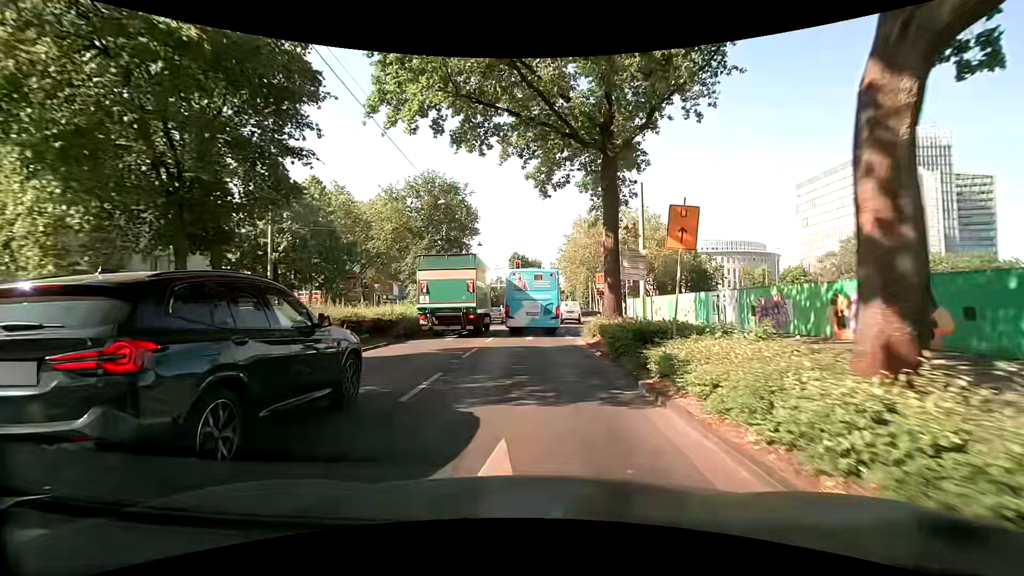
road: secondary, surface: asphalt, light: Day
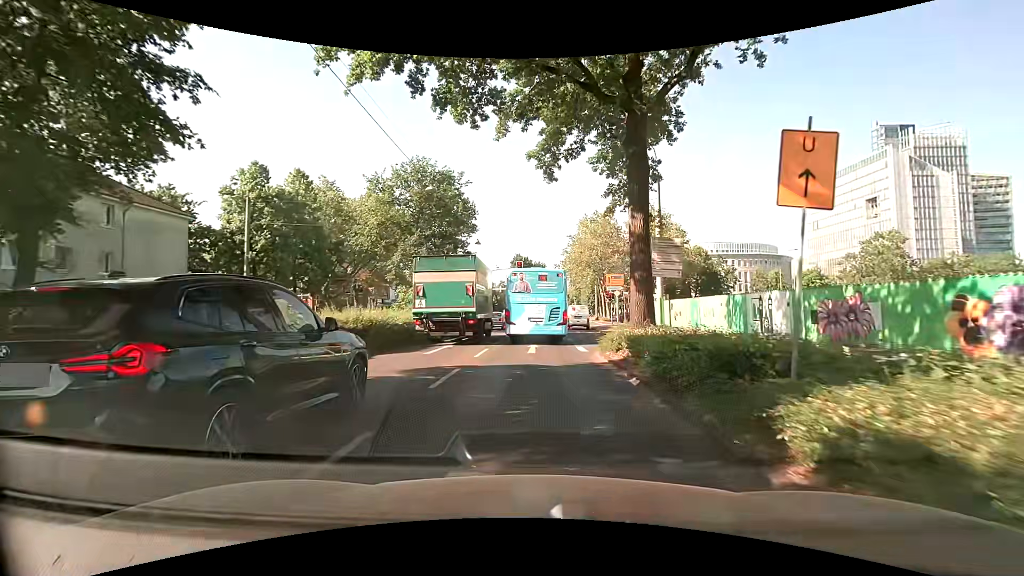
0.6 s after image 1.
(0.0, +4.4) m; -1°
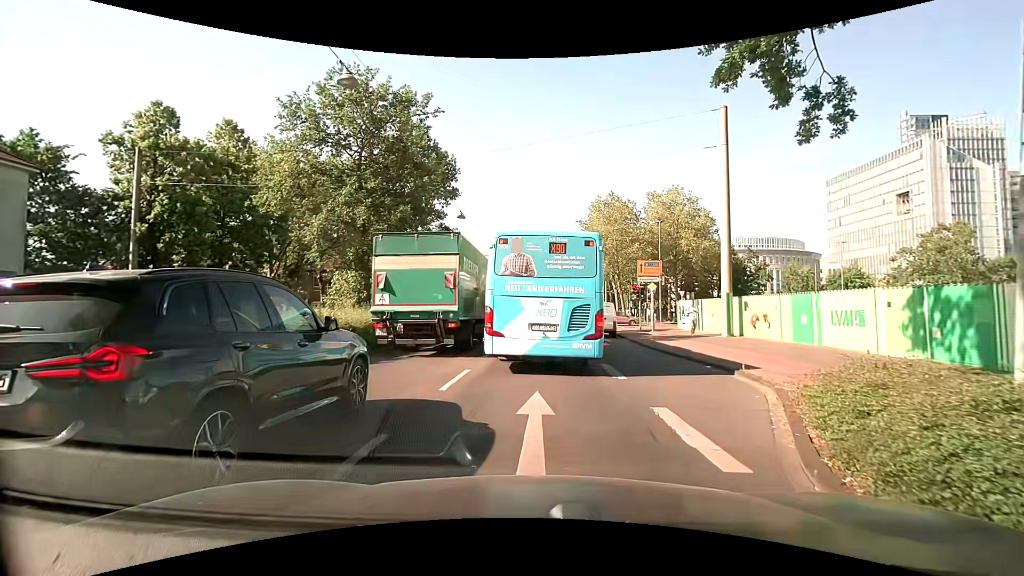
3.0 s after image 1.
(0.0, +11.9) m; +1°
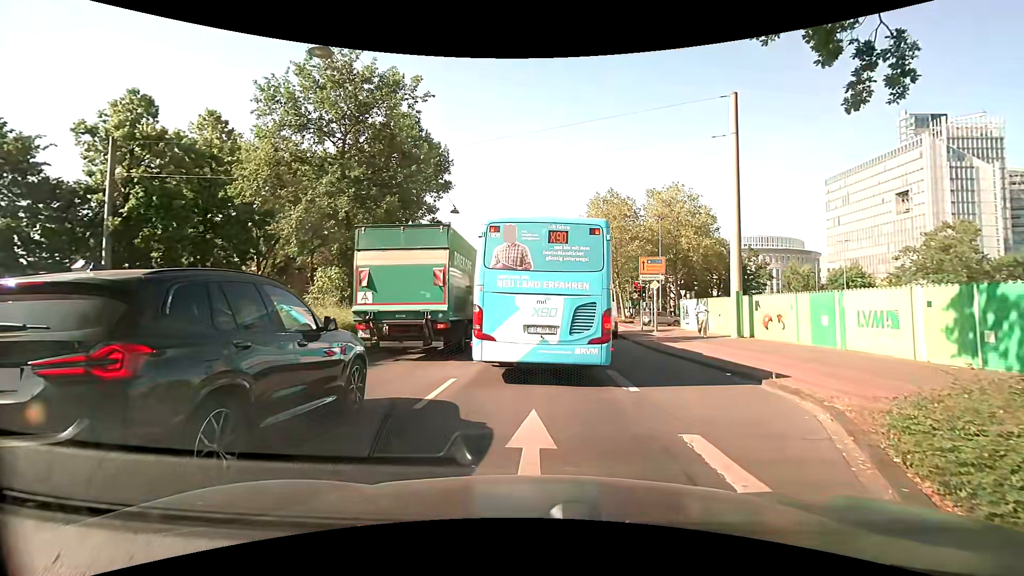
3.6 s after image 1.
(0.0, +1.5) m; +1°
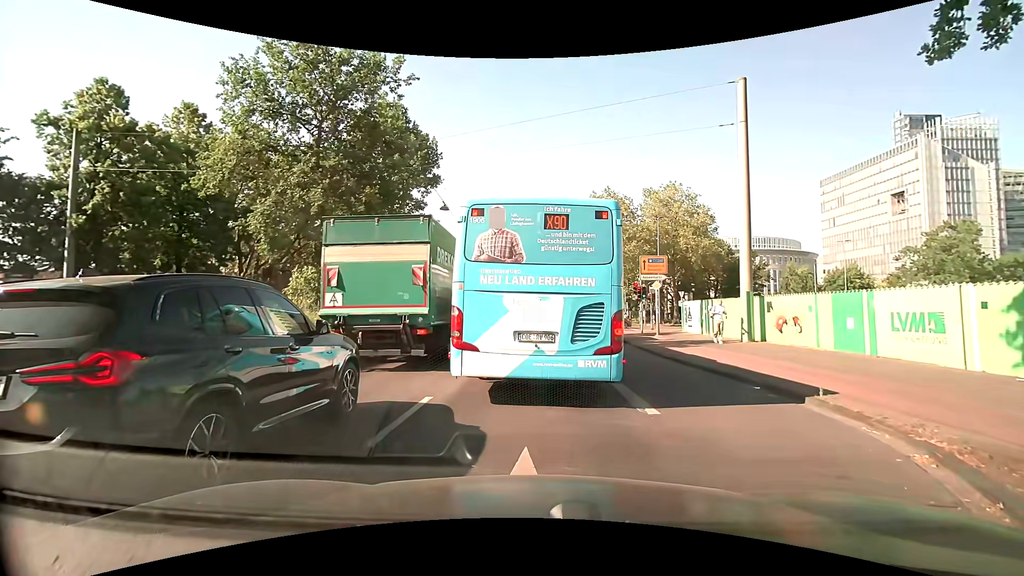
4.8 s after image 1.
(0.0, +1.7) m; -1°
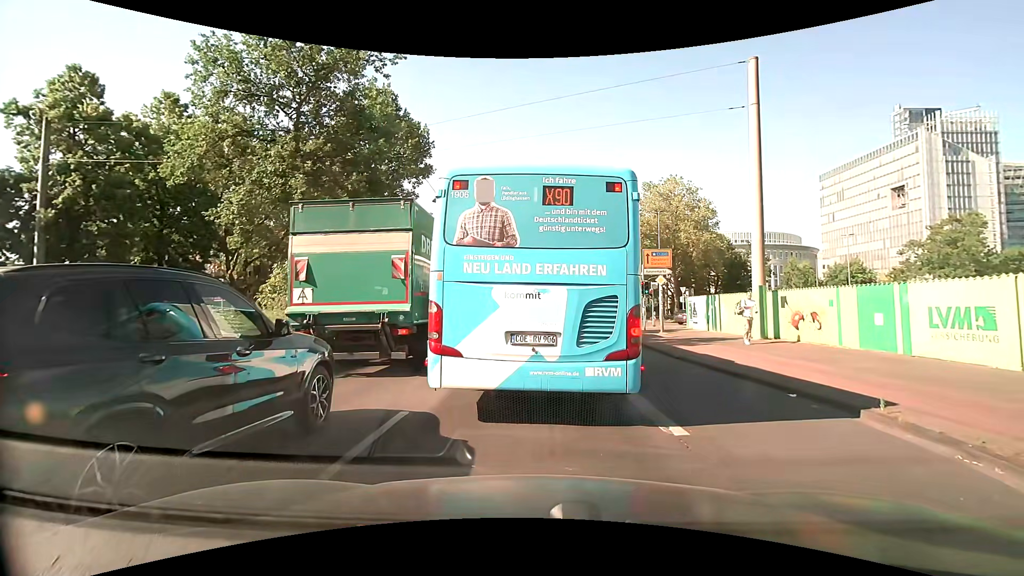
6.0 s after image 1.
(0.0, +1.4) m; 0°
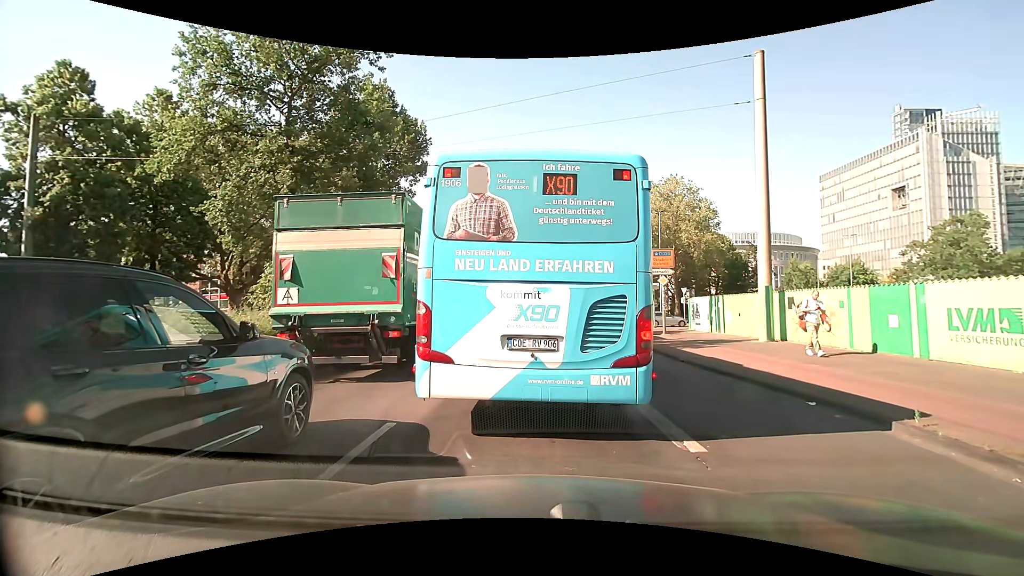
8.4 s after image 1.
(0.0, +0.6) m; 0°
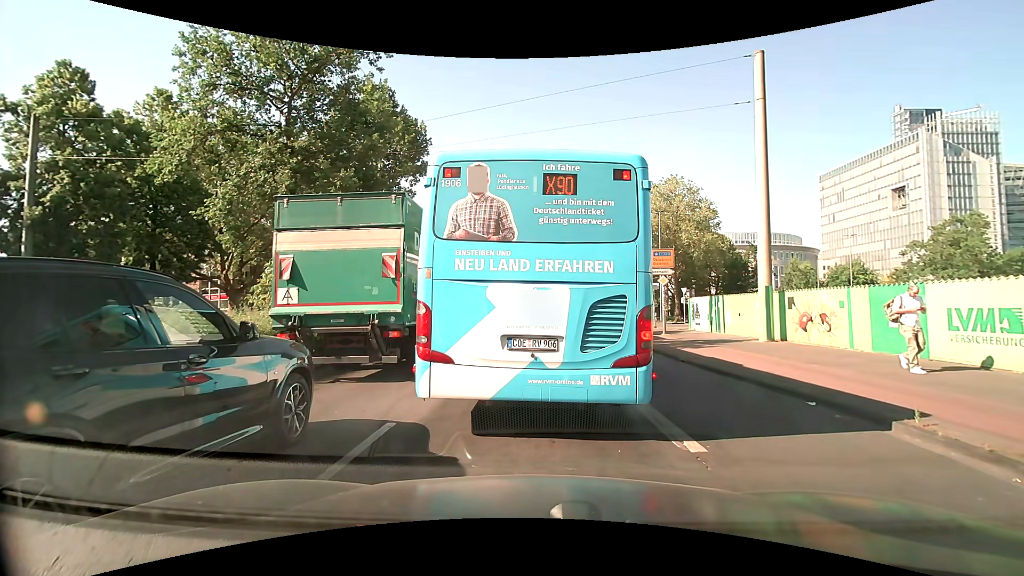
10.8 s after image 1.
(0.0, 0.0) m; 0°
